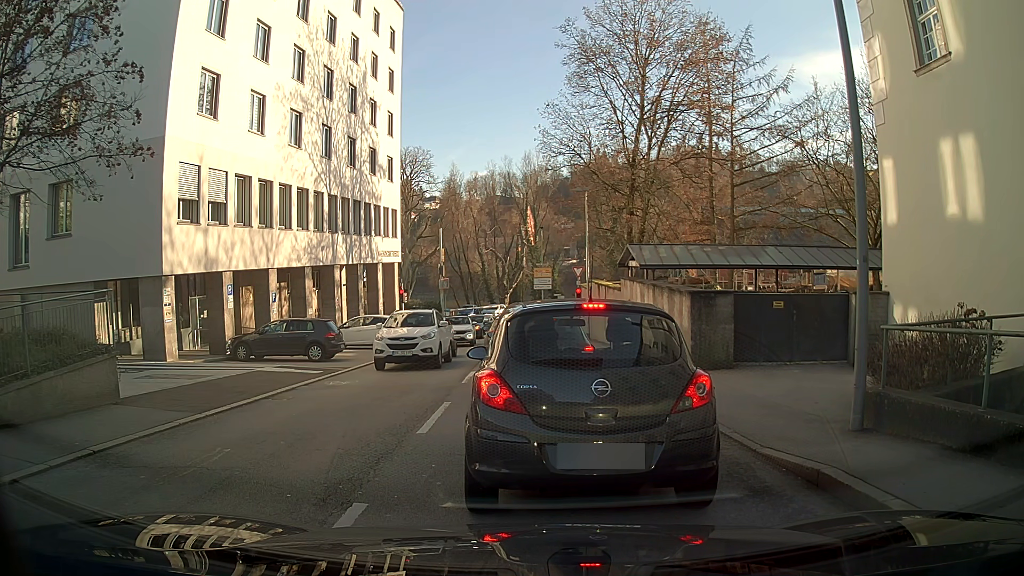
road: unclassified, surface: asphalt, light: Day
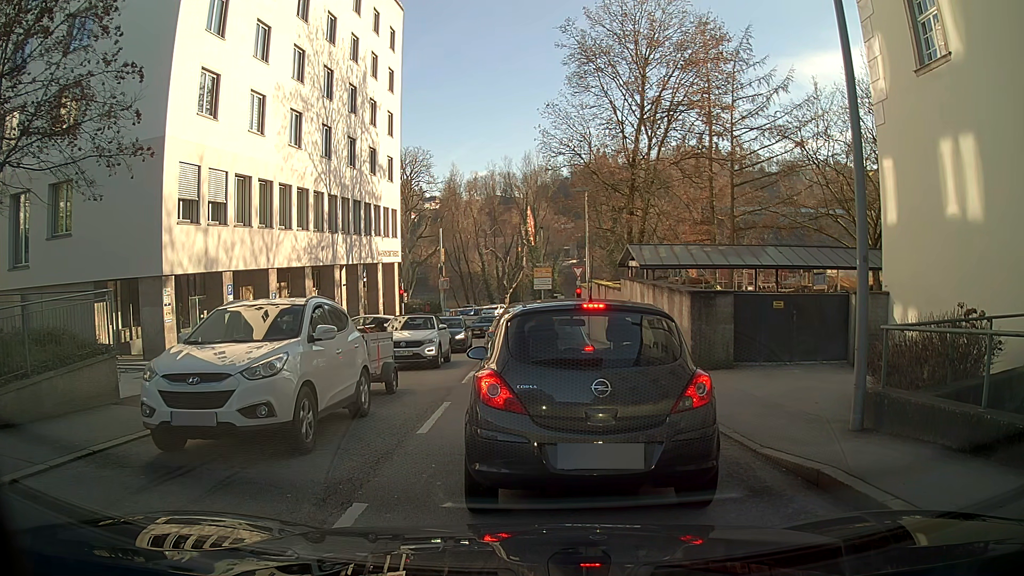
(0.0, 0.0) m; 0°
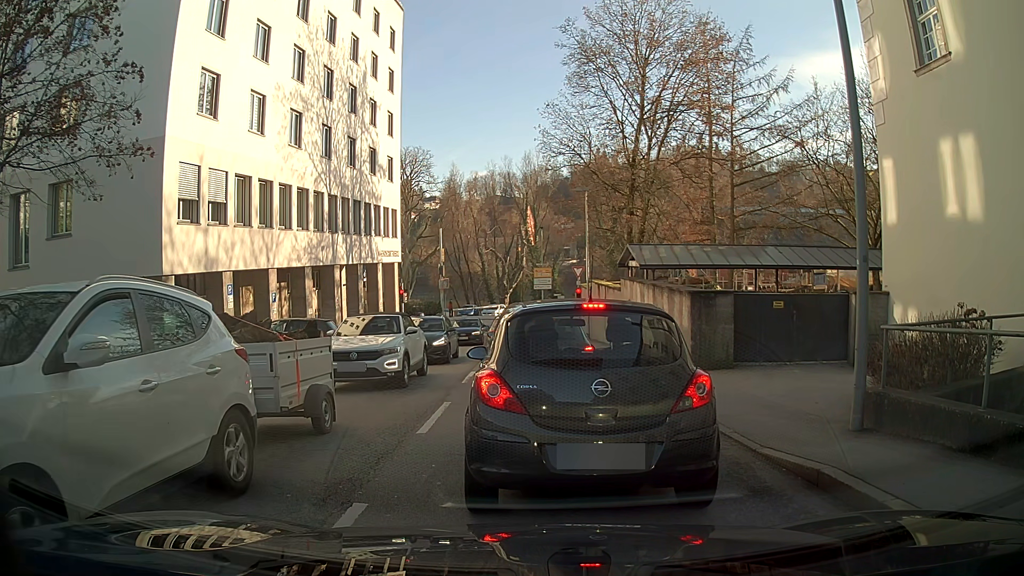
(0.0, 0.0) m; 0°
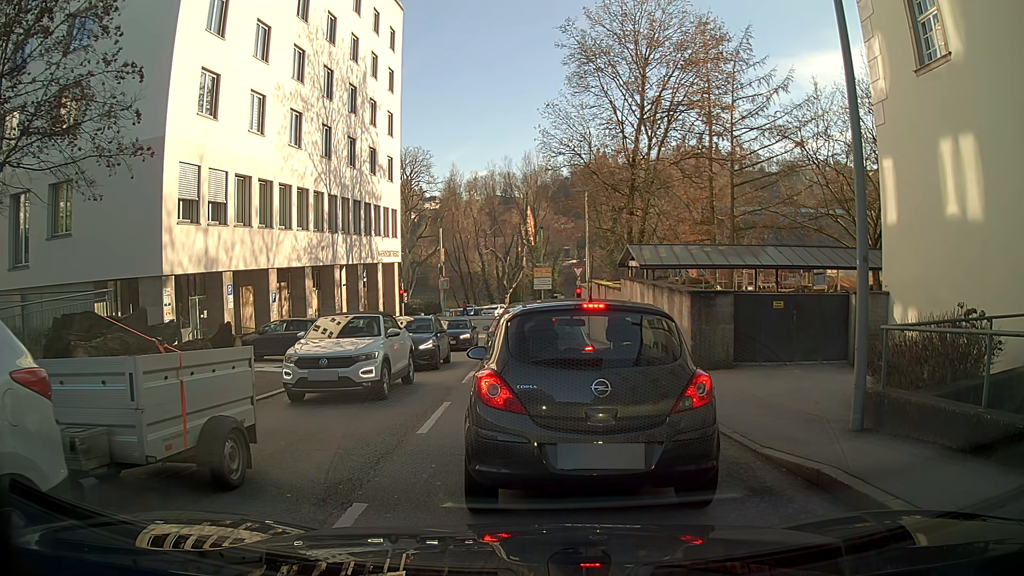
(0.0, 0.0) m; 0°
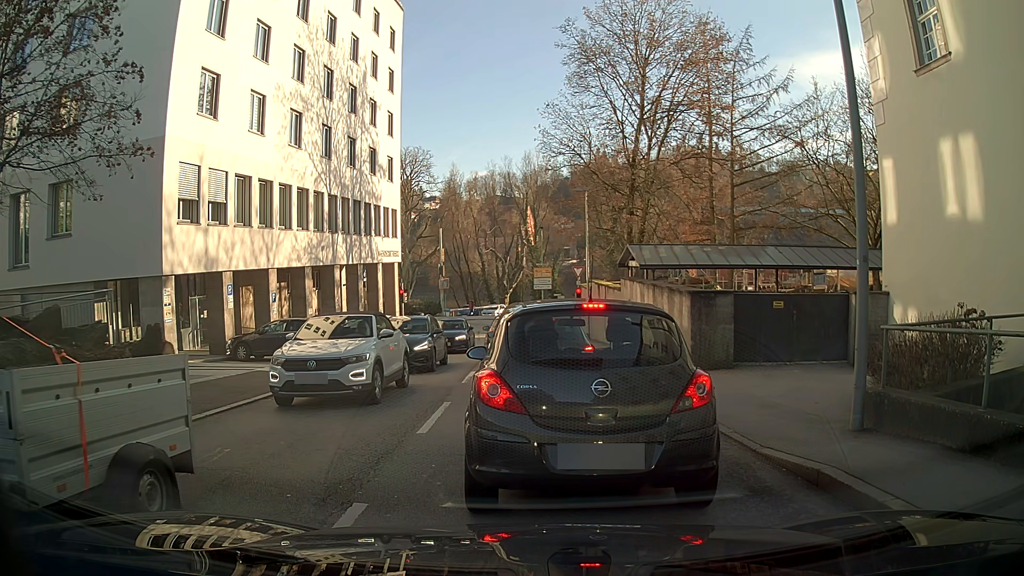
(0.0, 0.0) m; 0°
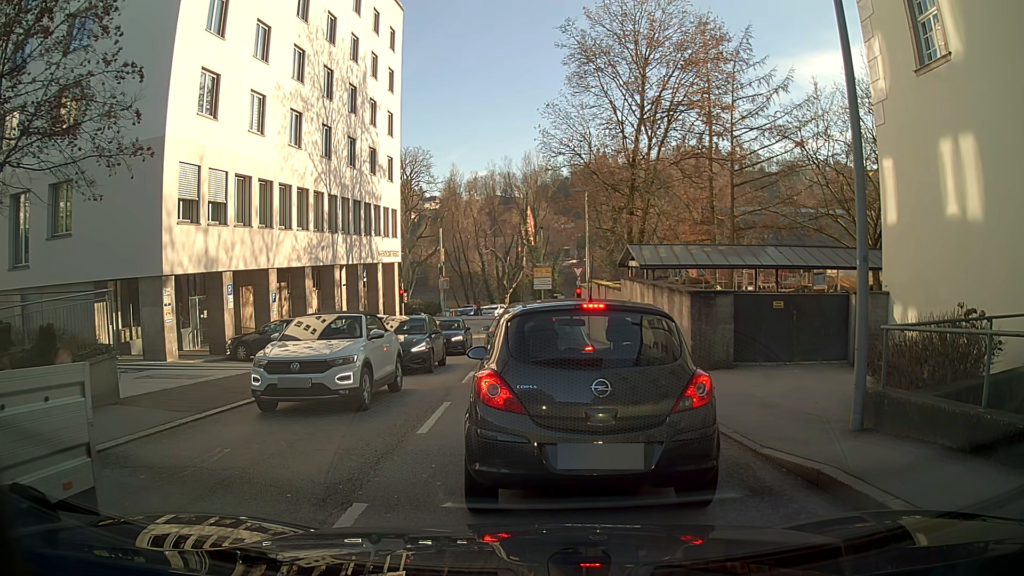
(0.0, 0.0) m; 0°
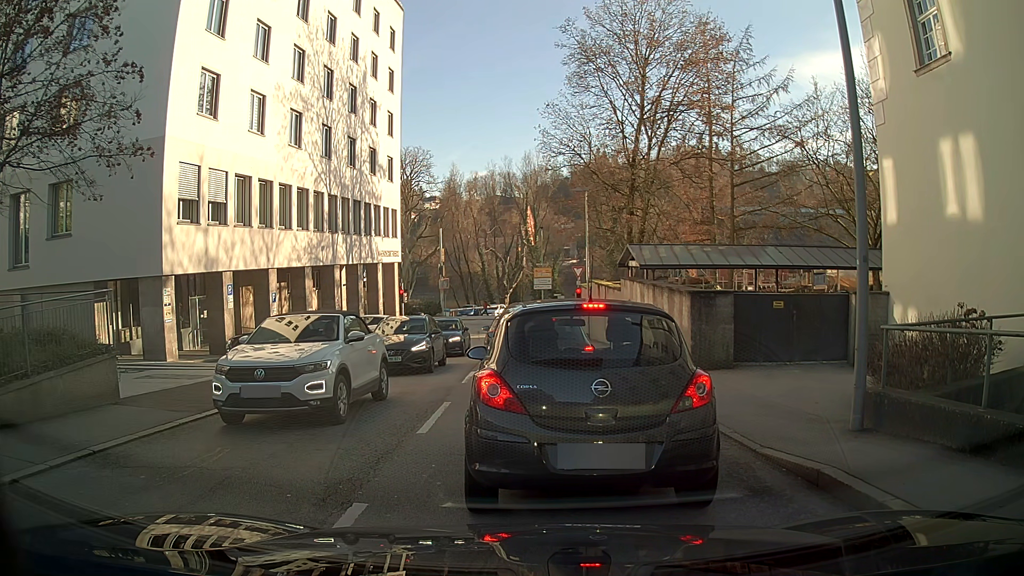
(0.0, 0.0) m; 0°
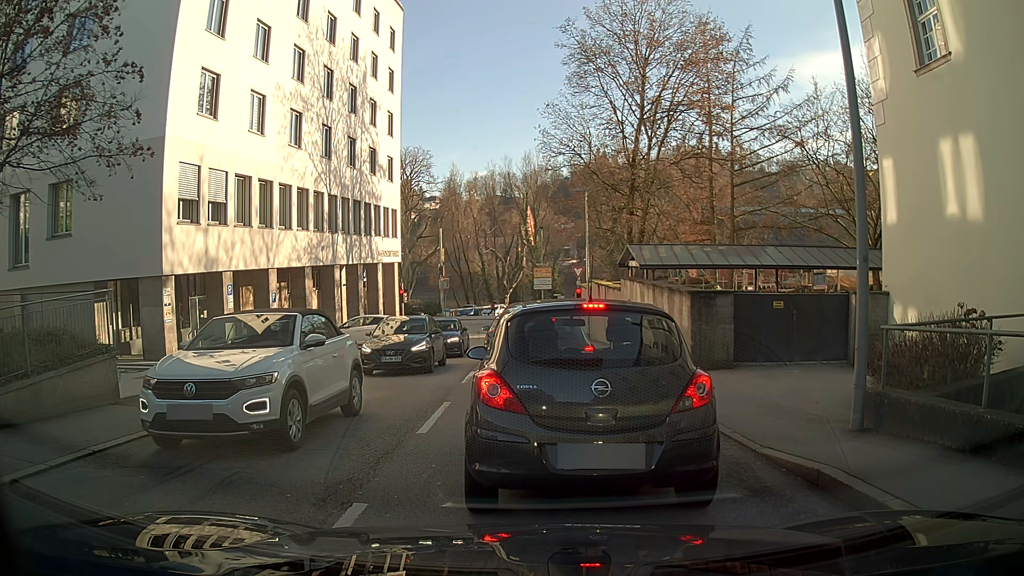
(0.0, 0.0) m; 0°
(-1, +10) (0, +20) (0, +30) (0, +40) (+2, +49) (+11, +53) (+21, +53) (+31, +52) (+41, +51) (+51, +50) m
